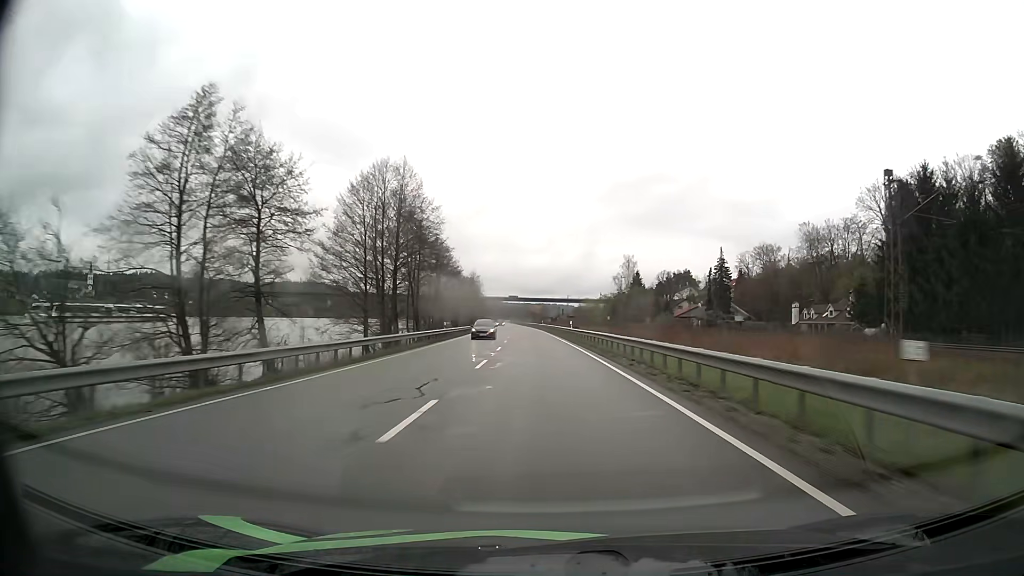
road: primary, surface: asphalt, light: Day
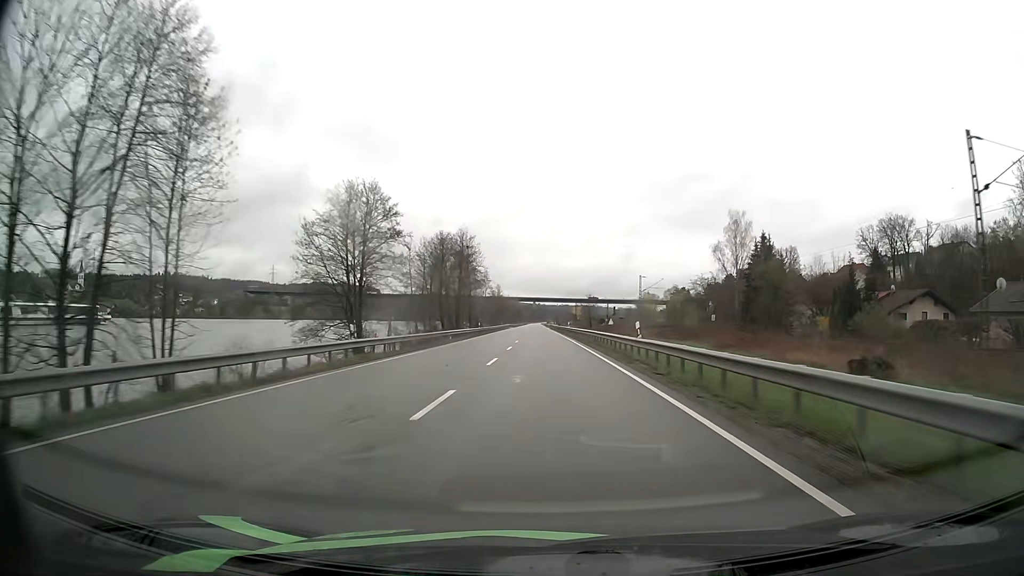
(-2.7, +82.1) m; -3°
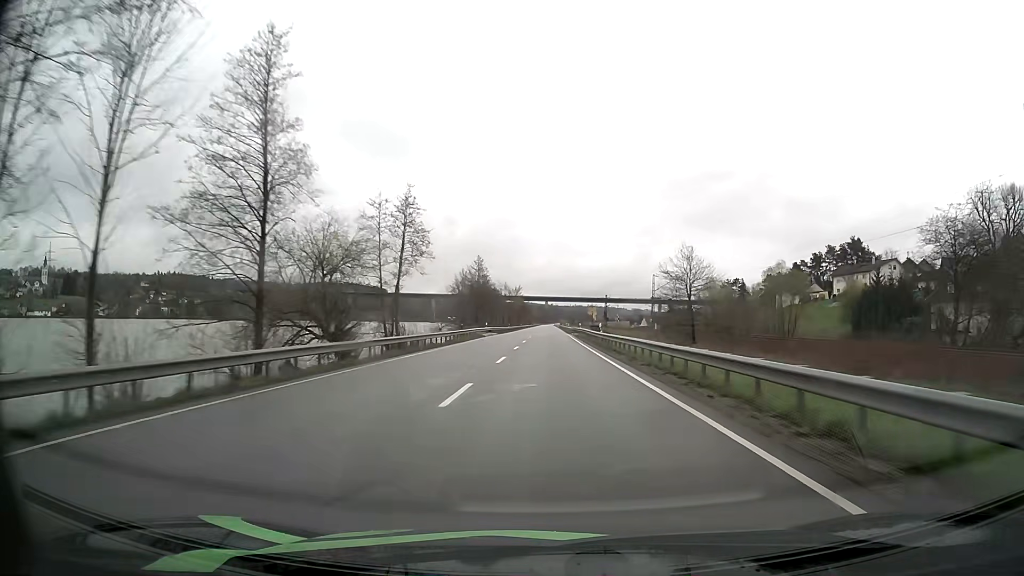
(-0.9, +82.2) m; -1°
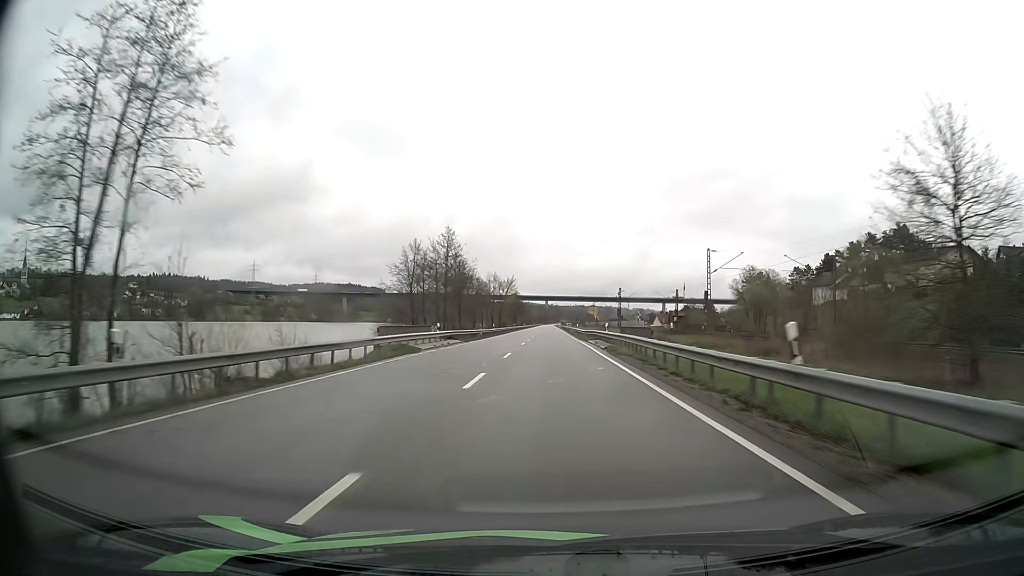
(+0.1, +32.9) m; 0°
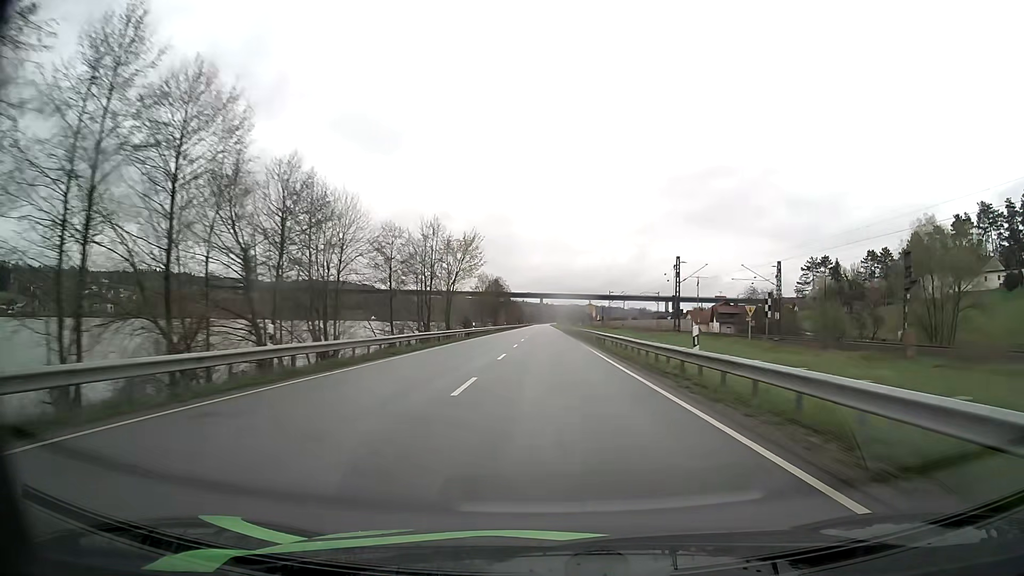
(+0.1, +65.8) m; 0°
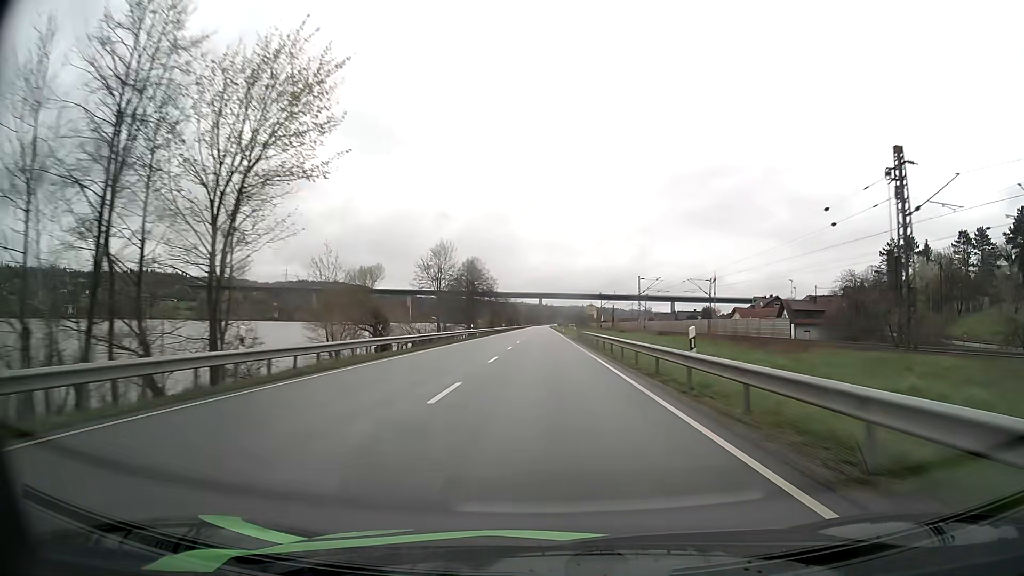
(+0.1, +49.4) m; 0°
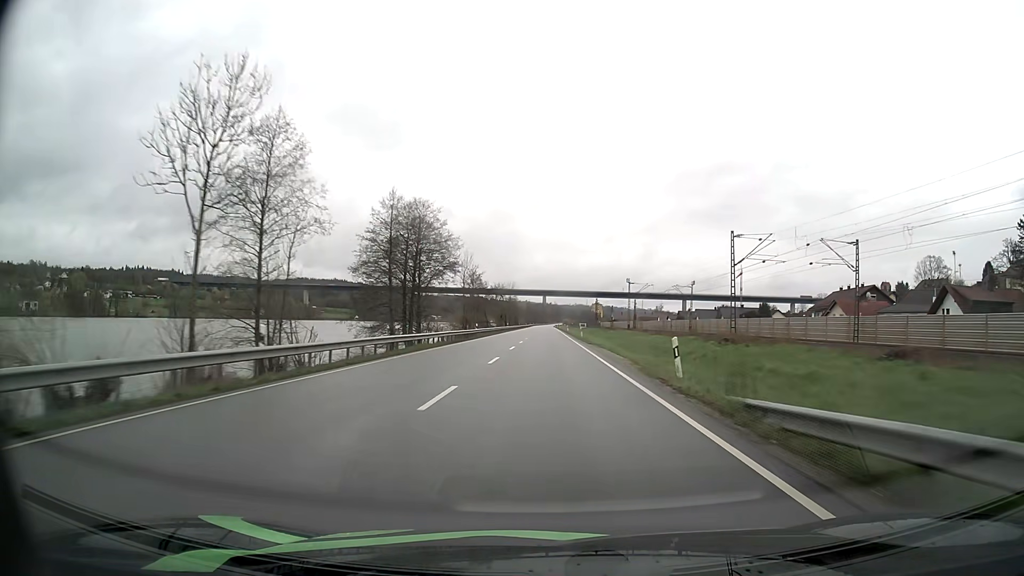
(-0.2, +49.3) m; 0°
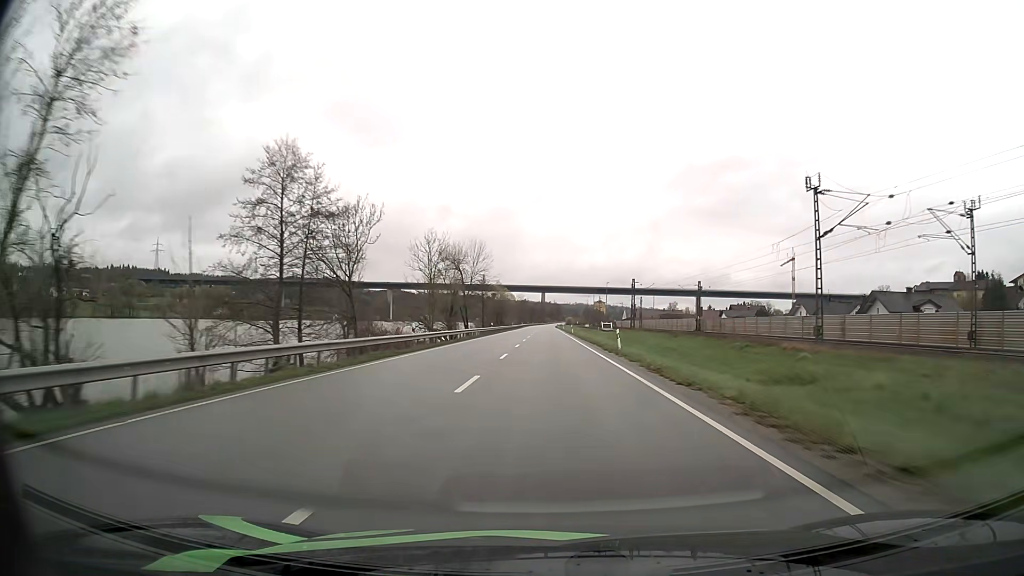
(-0.2, +82.2) m; 0°
(0, +10) (0, +20) (0, +30) (0, +40) (0, +50) (0, +60) (0, +70) (0, +80) (0, +90) (0, +100) m
